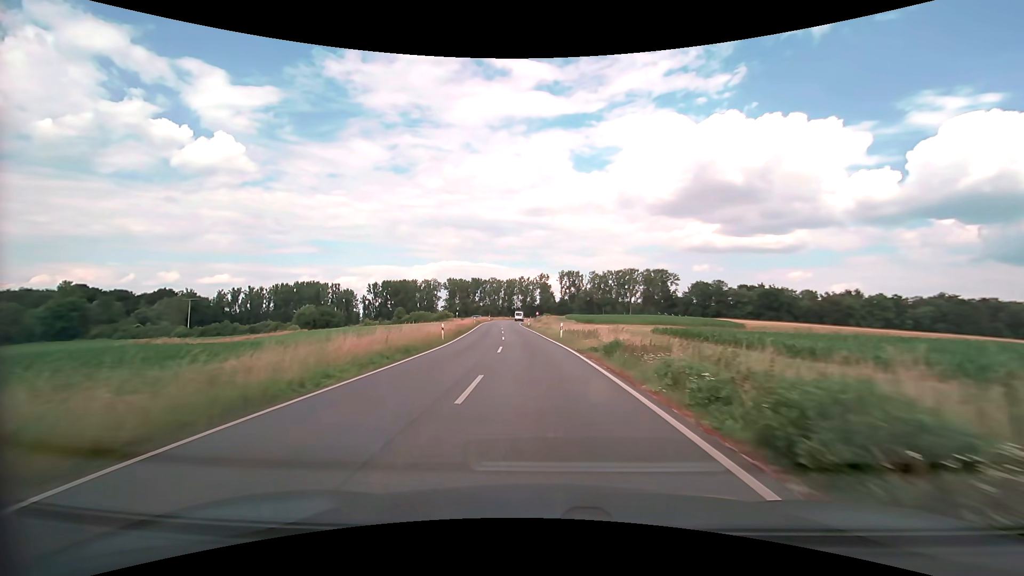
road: secondary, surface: asphalt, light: Day
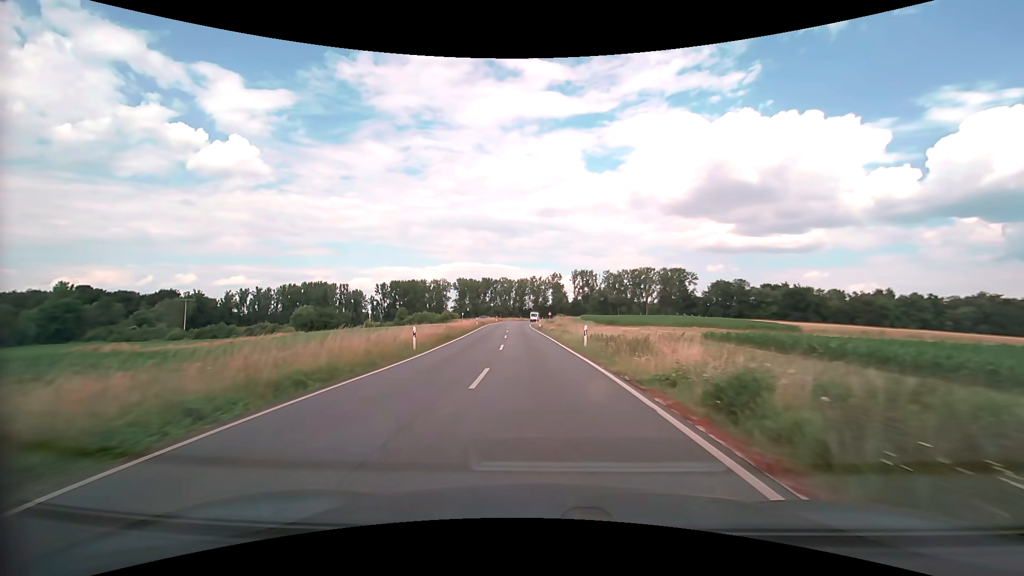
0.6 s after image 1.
(-0.1, +10.4) m; -1°
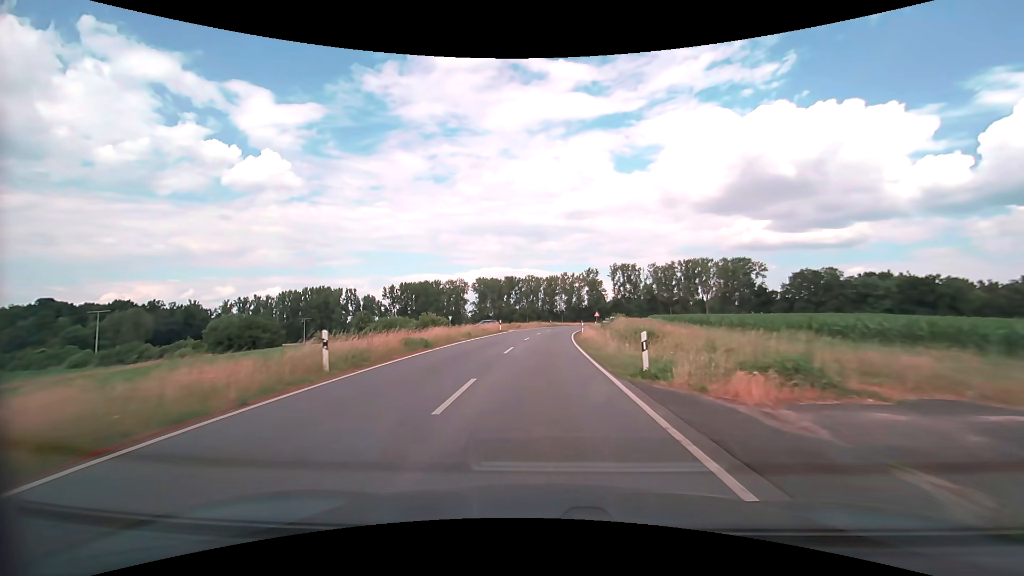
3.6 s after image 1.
(-2.0, +50.8) m; -3°
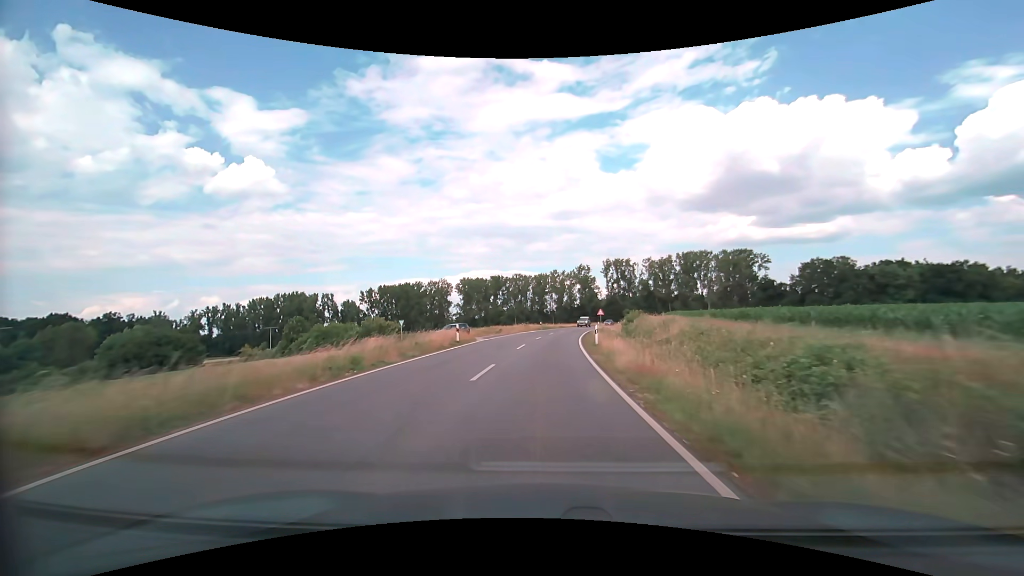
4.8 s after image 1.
(+0.1, +19.8) m; +1°
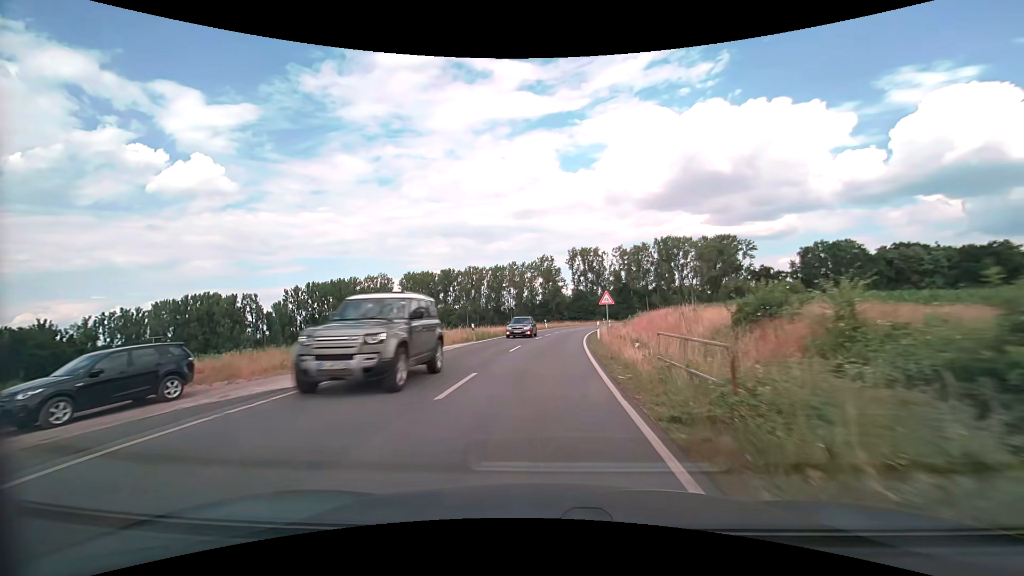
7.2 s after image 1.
(+1.5, +38.5) m; +4°
(0, +10) (0, +20) (+1, +30) (+2, +40) (+3, +50) (+5, +60) (+7, +70) (+9, +79) (+12, +89) (+15, +98) m
